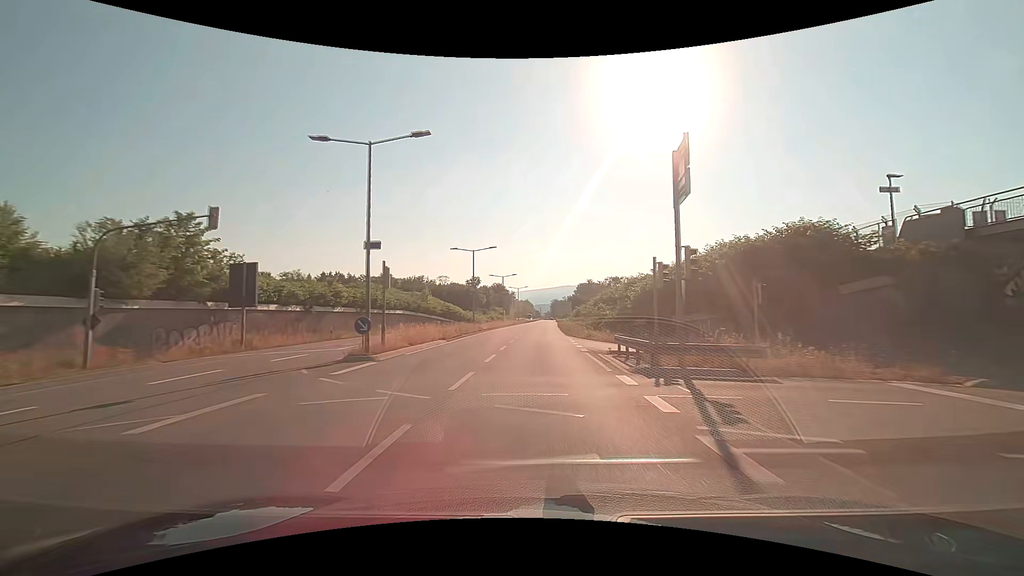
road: primary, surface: asphalt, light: Day
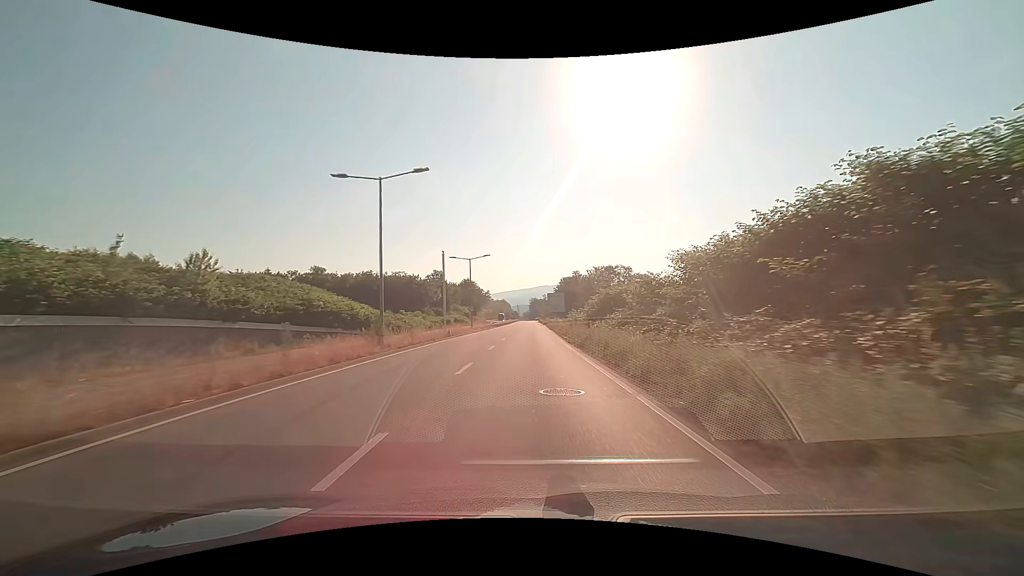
(+1.5, +54.5) m; +3°
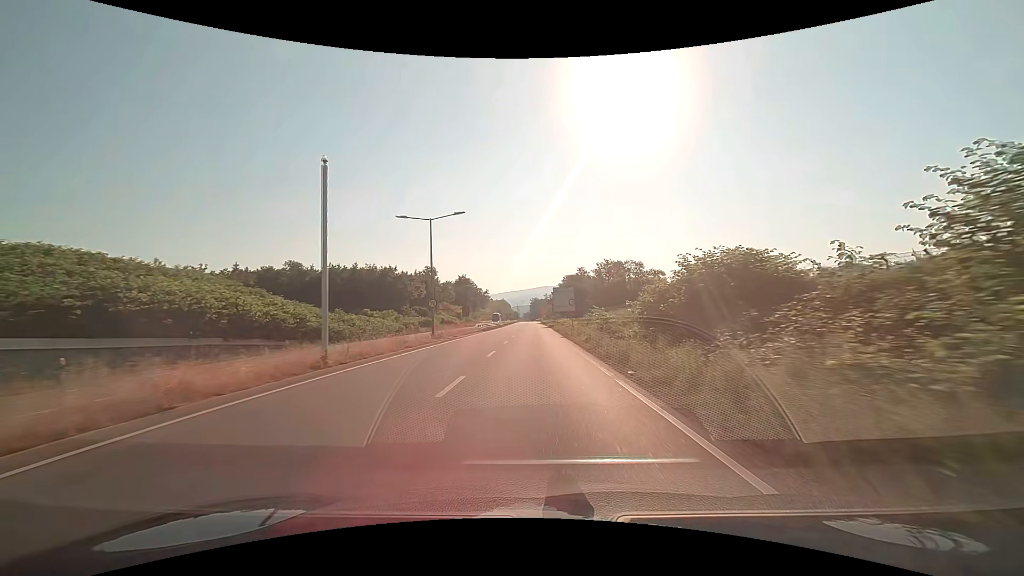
(0.0, +21.4) m; 0°
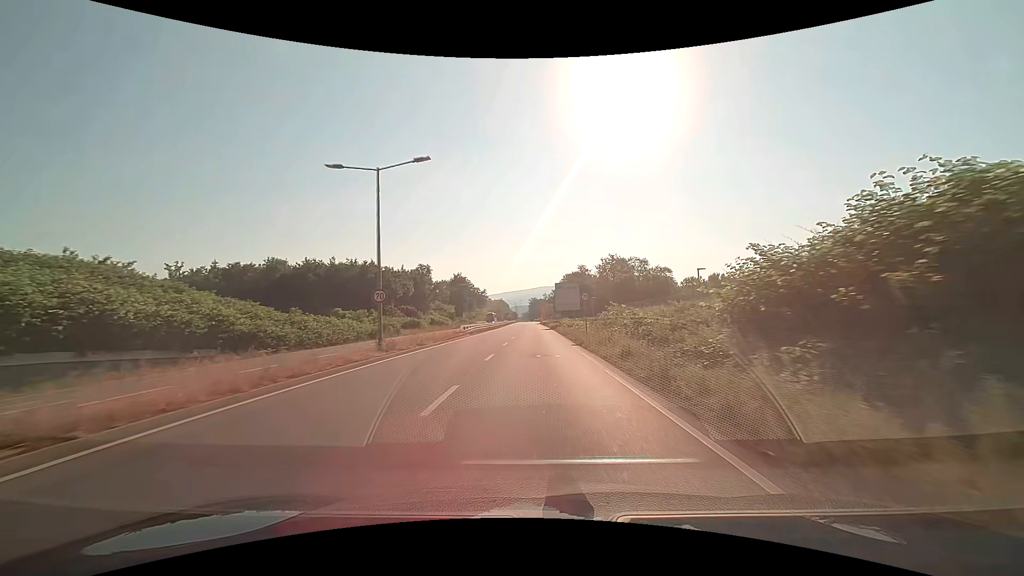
(0.0, +10.6) m; 0°
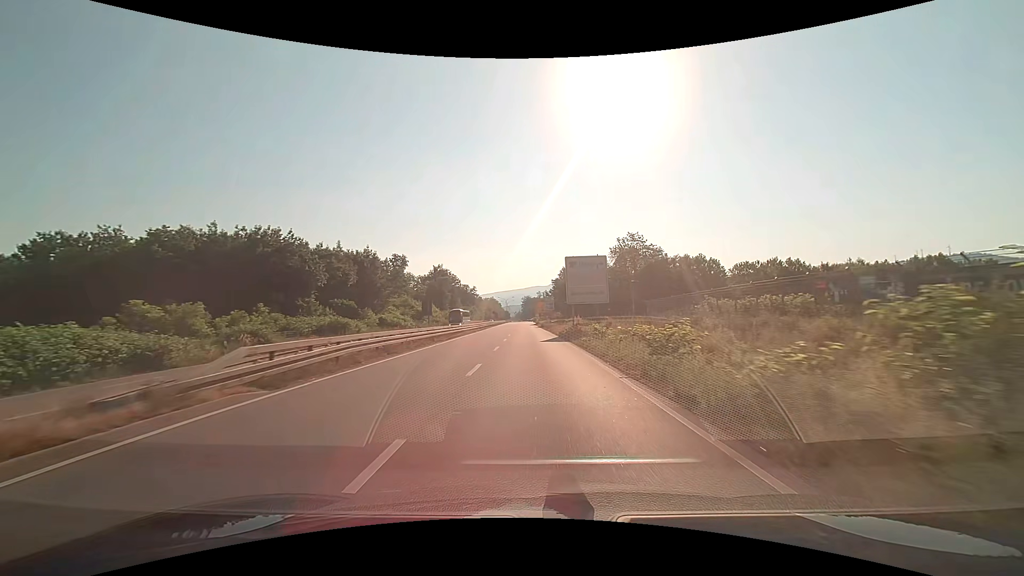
(+0.2, +31.5) m; +1°
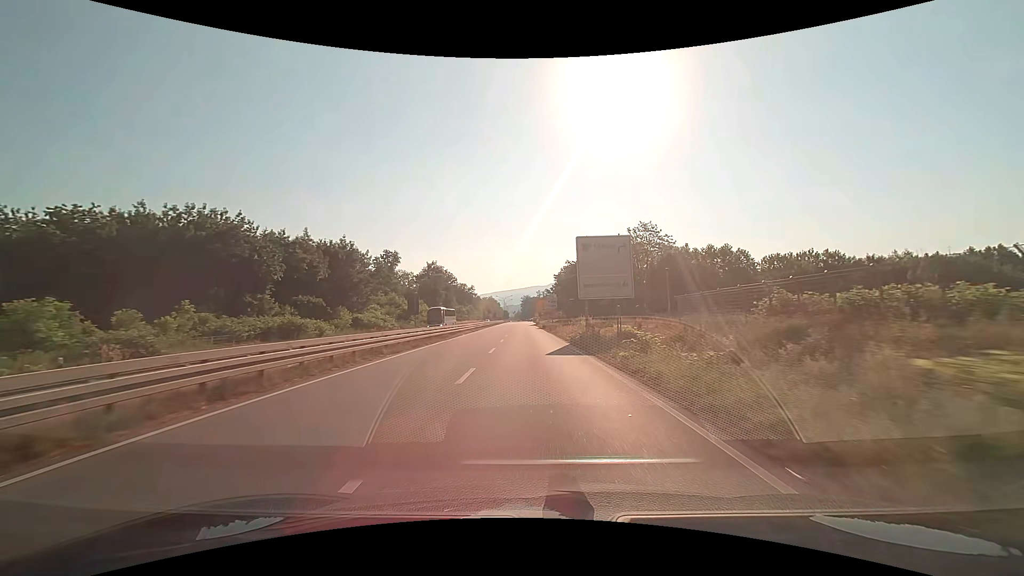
(0.0, +10.4) m; 0°
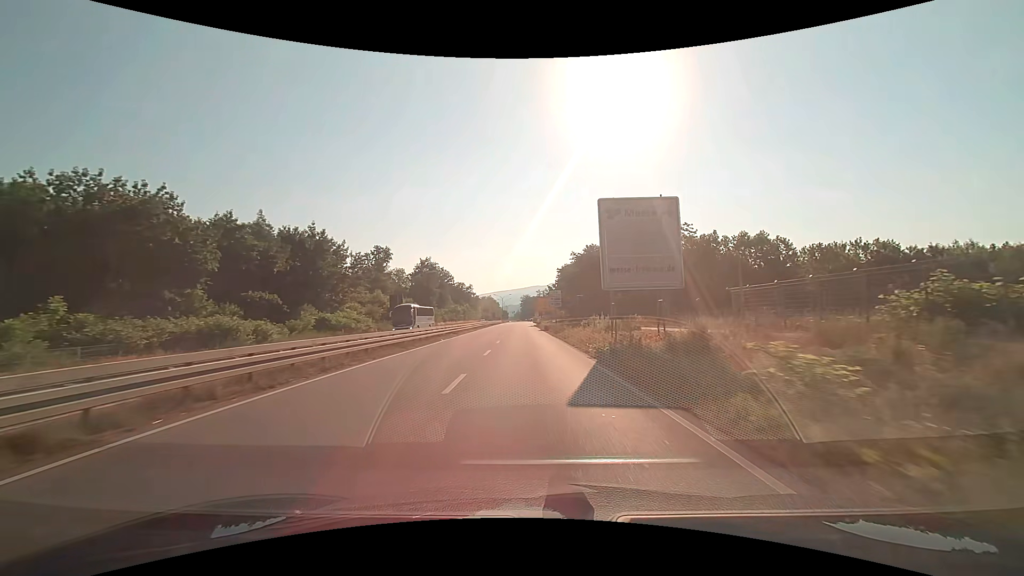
(0.0, +10.4) m; 0°
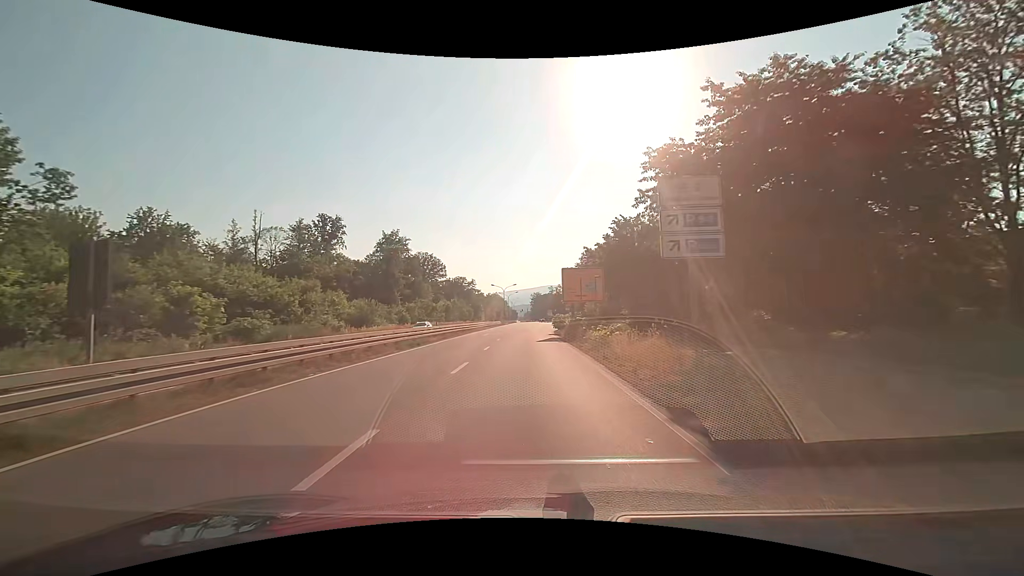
(-0.4, +51.2) m; -1°
(0, +10) (0, +20) (0, +30) (0, +40) (0, +50) (-1, +60) (0, +70) (0, +80) (0, +90) (+1, +100) m
